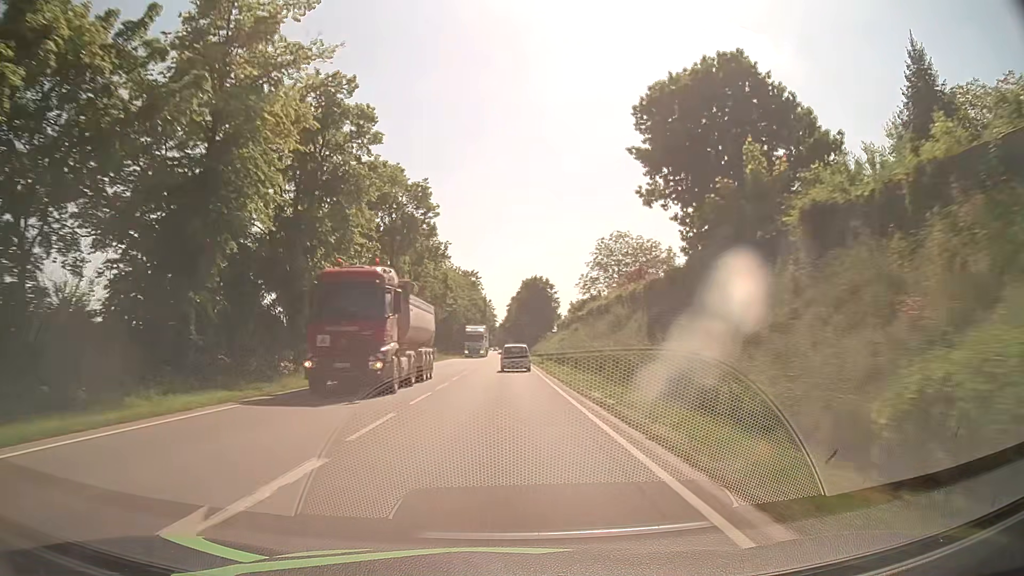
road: primary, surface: asphalt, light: Day
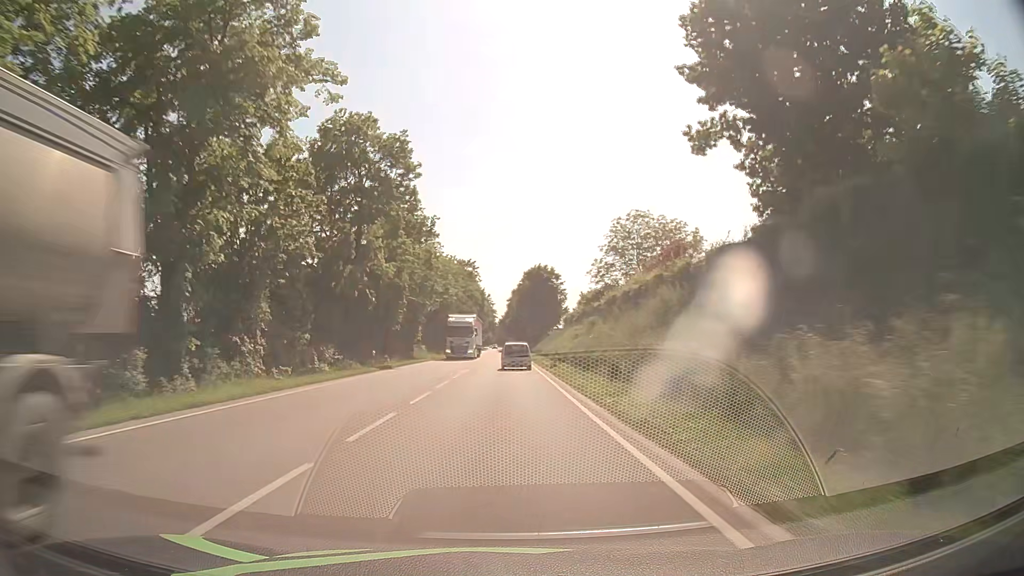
(0.0, +12.1) m; 0°
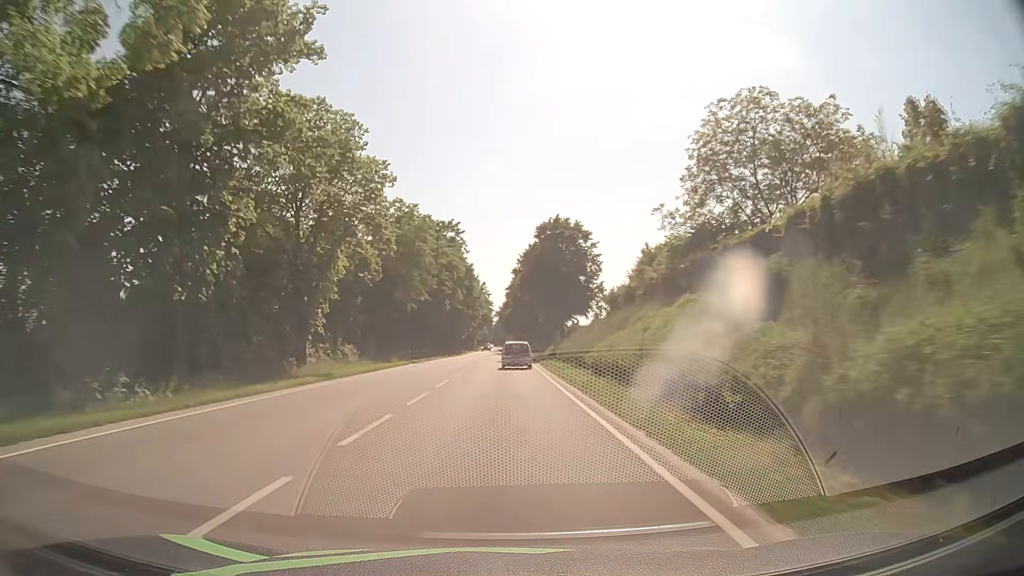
(+0.1, +36.3) m; 0°
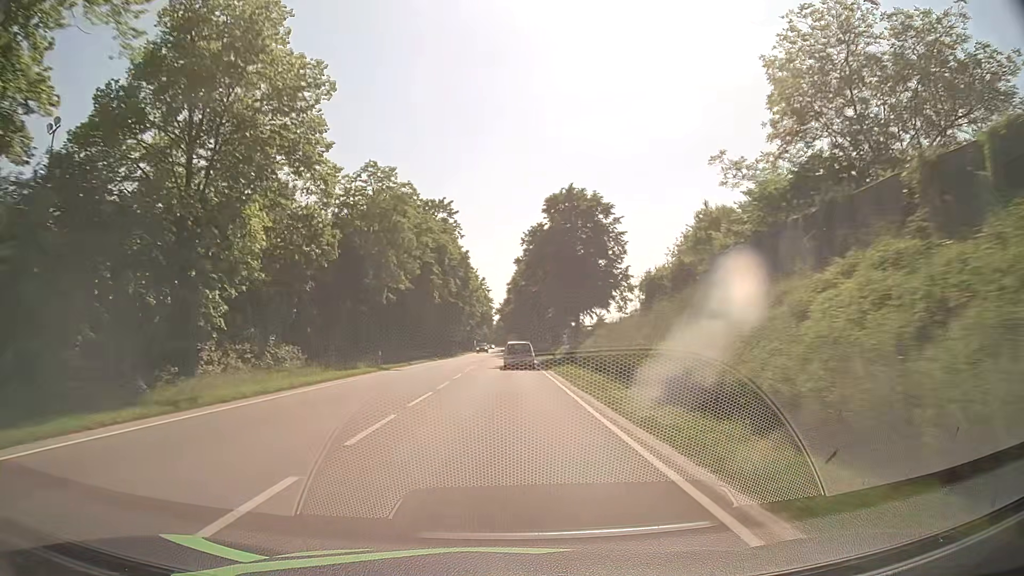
(0.0, +12.1) m; 0°
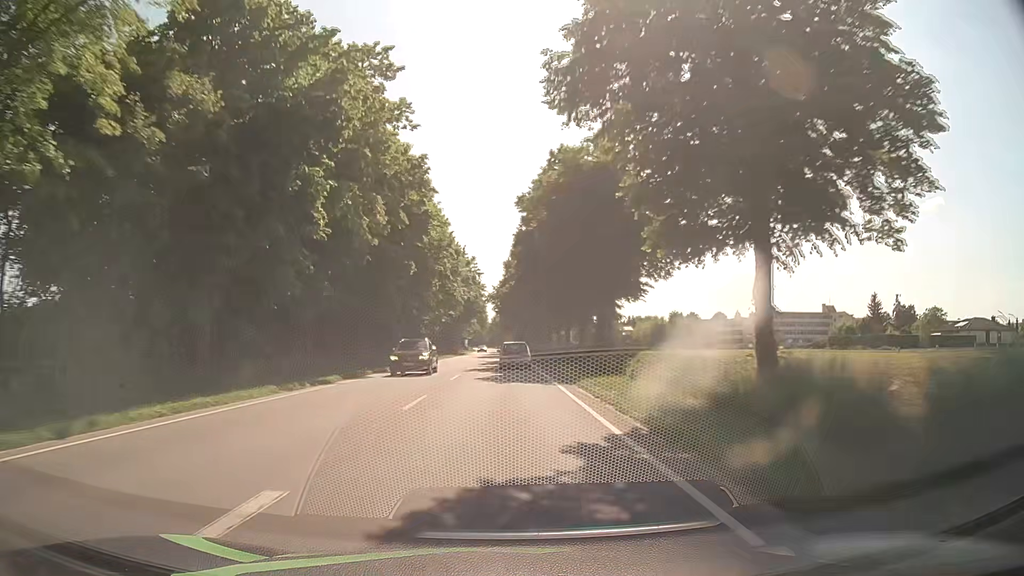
(0.0, +36.2) m; 0°
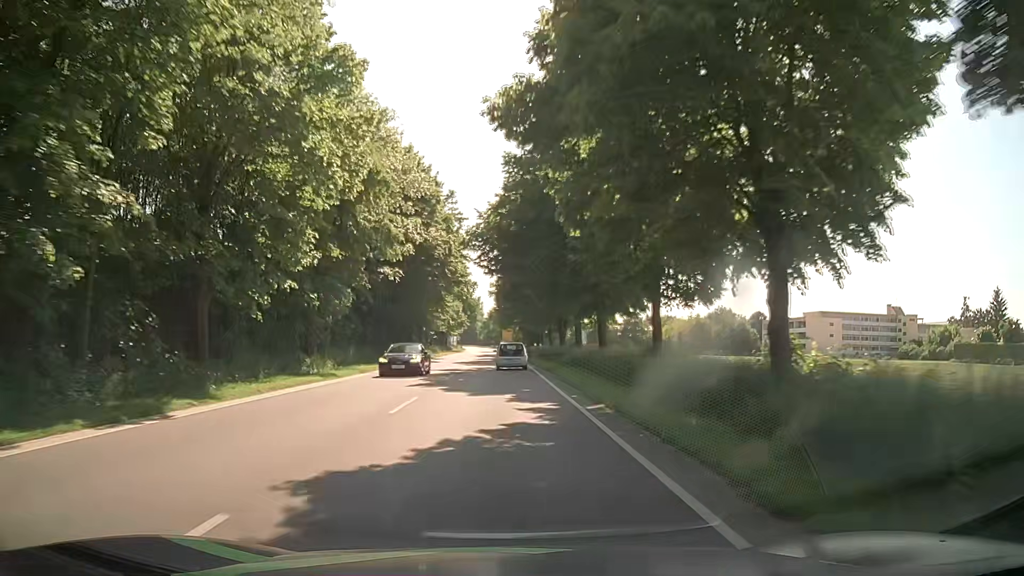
(-0.1, +48.0) m; 0°
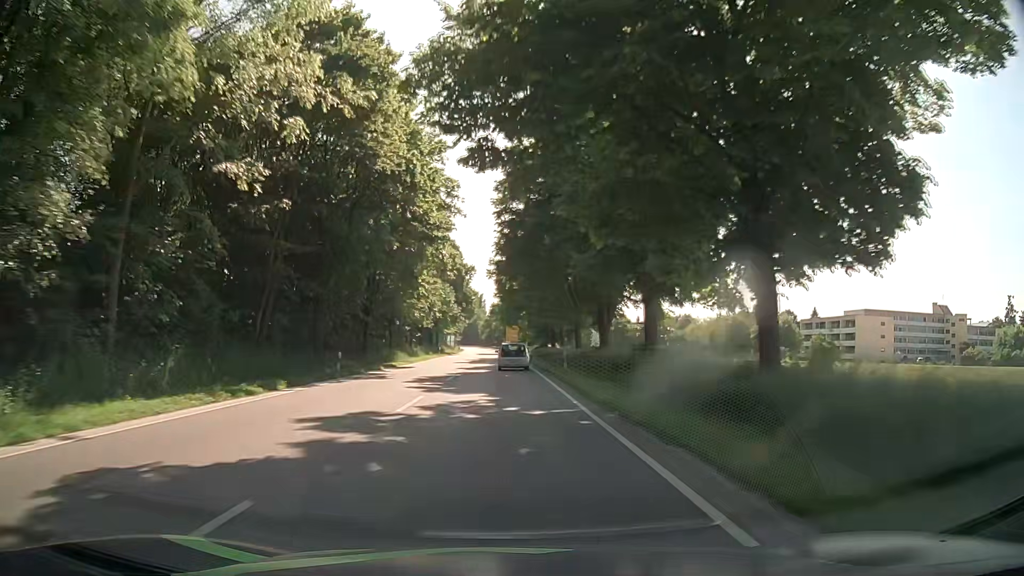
(-0.1, +23.9) m; -1°
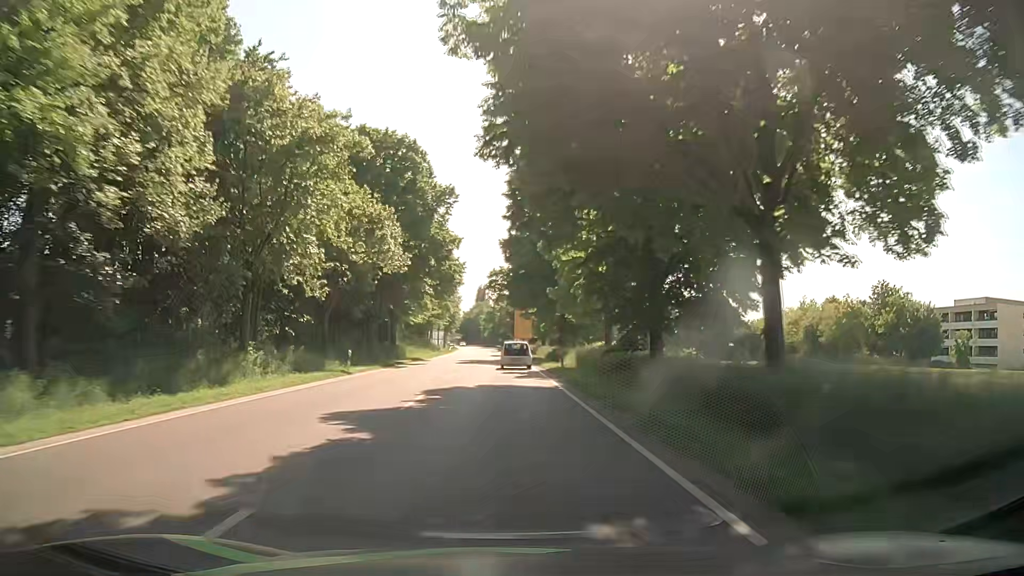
(+0.1, +47.8) m; 0°
